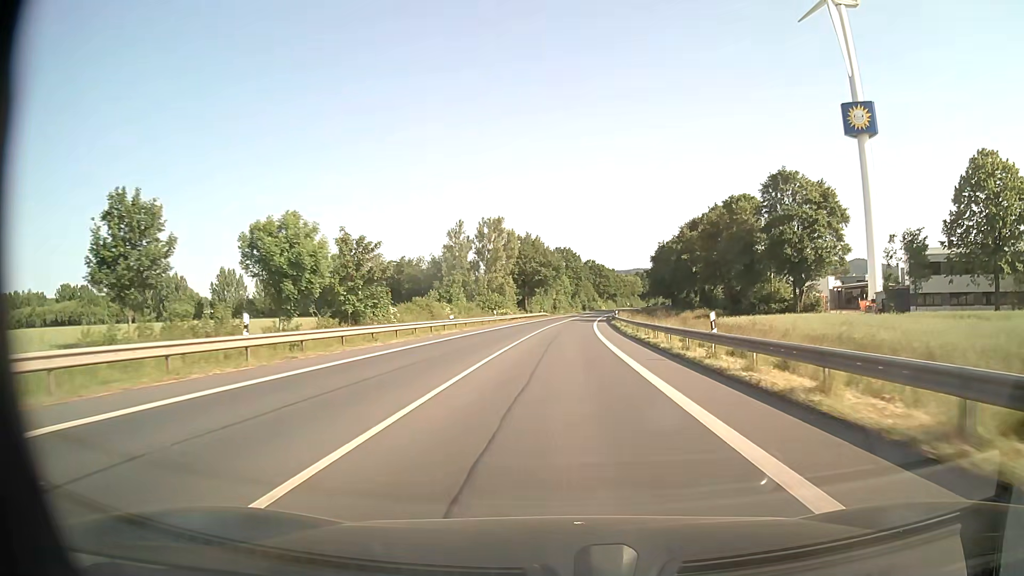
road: primary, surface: asphalt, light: Day
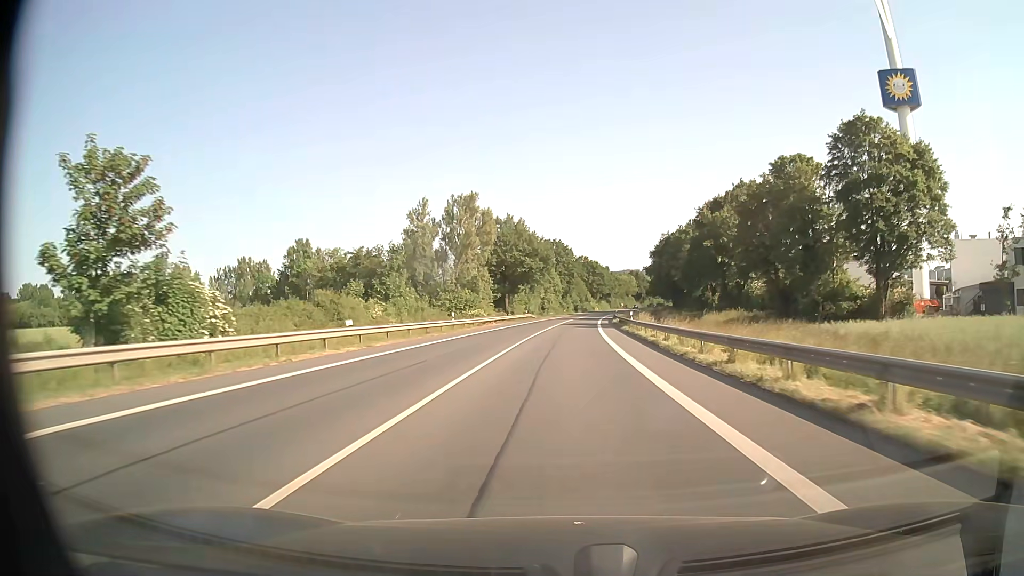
(+0.1, +22.2) m; +1°
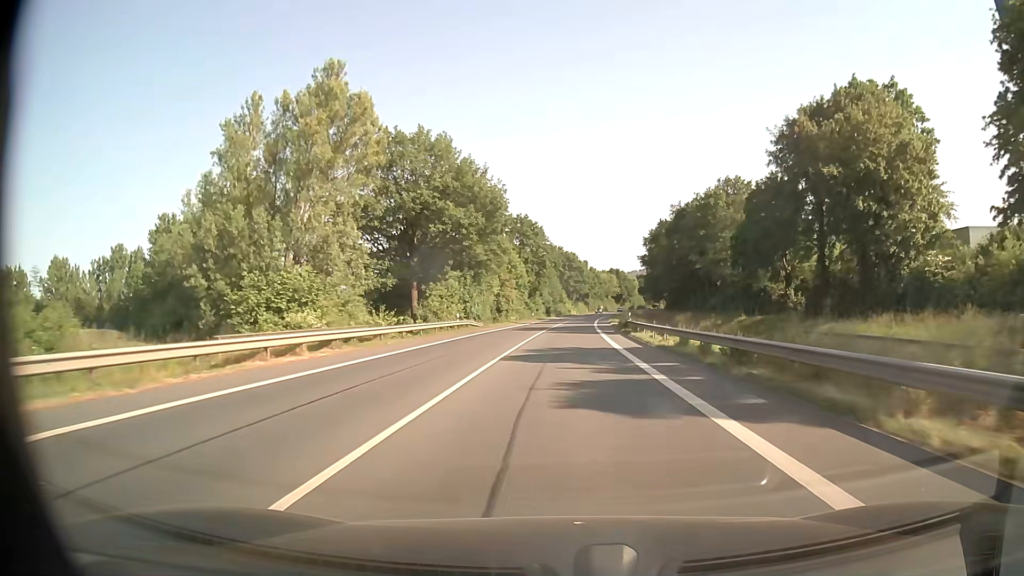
(+0.8, +44.6) m; +2°
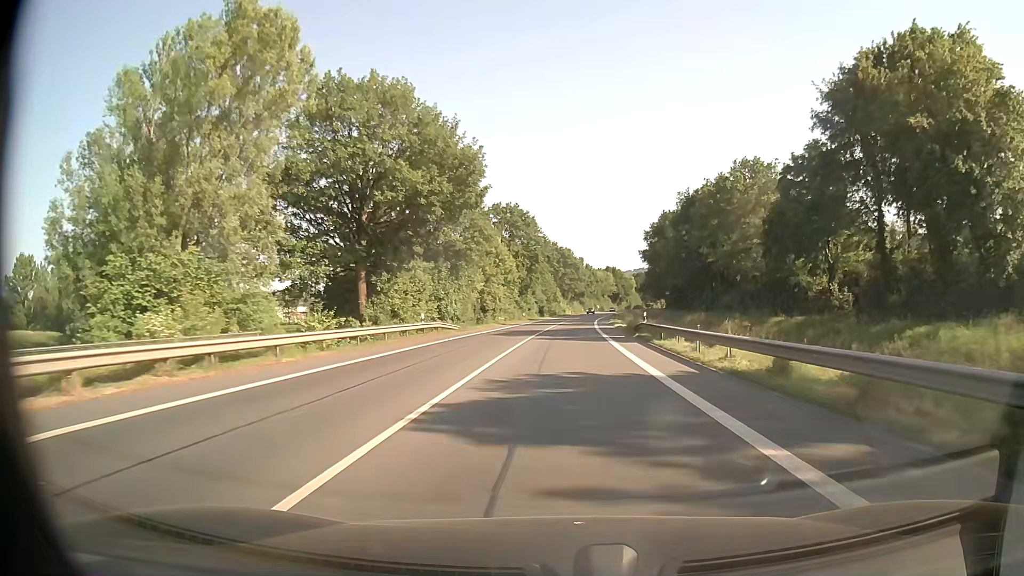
(0.0, +11.2) m; 0°
